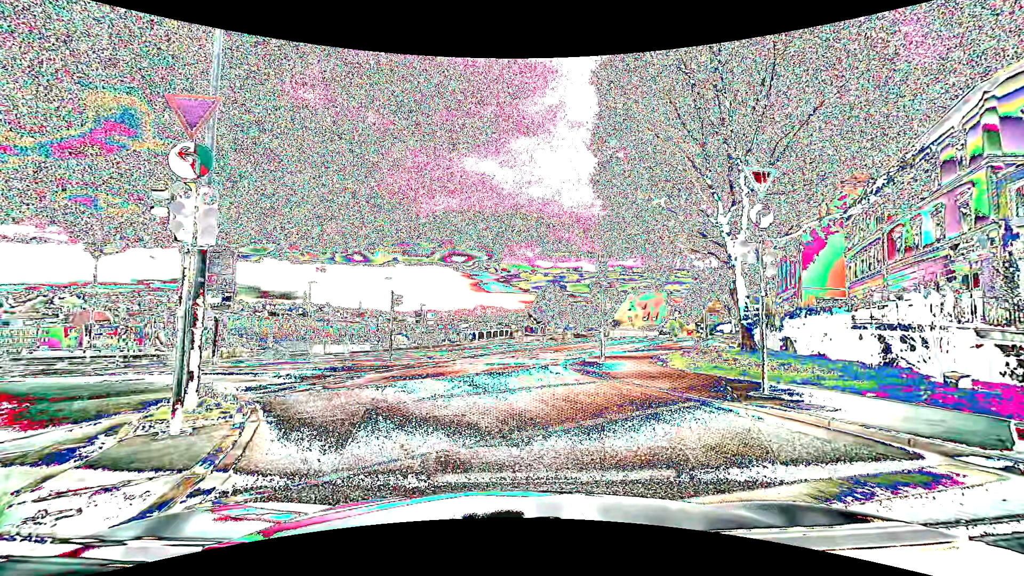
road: primary_link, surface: asphalt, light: Day
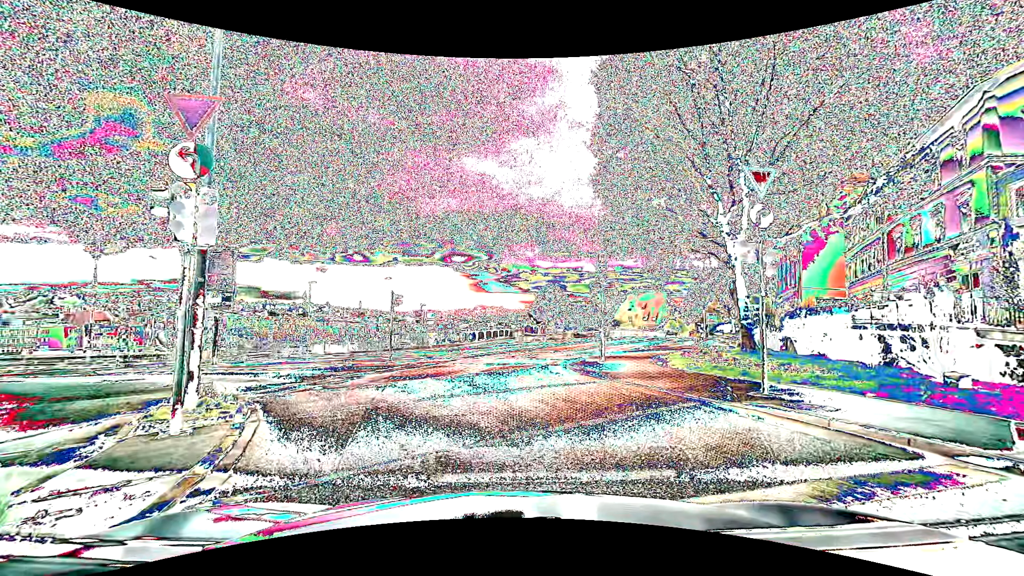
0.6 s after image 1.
(0.0, 0.0) m; 0°
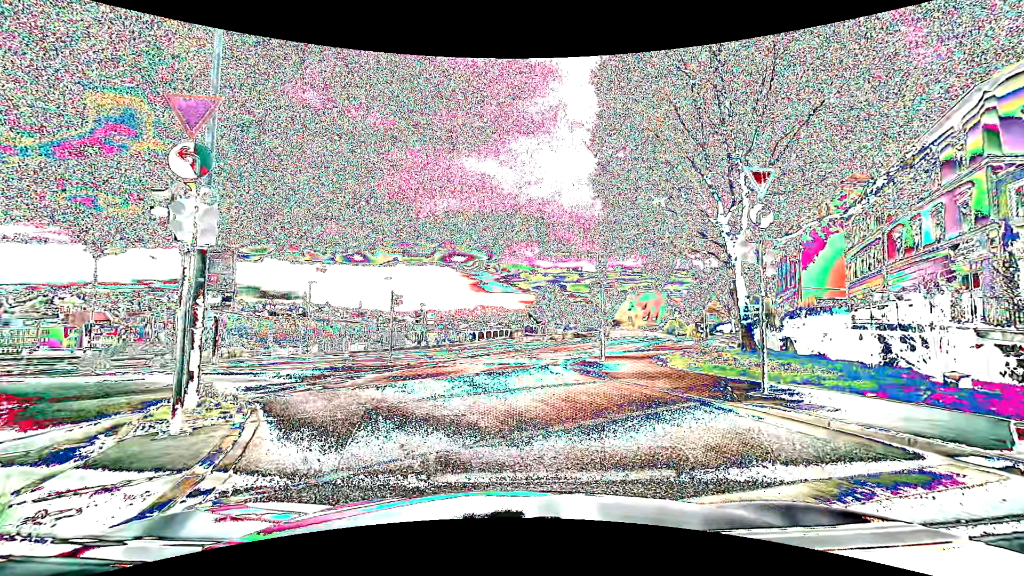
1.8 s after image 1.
(0.0, 0.0) m; 0°
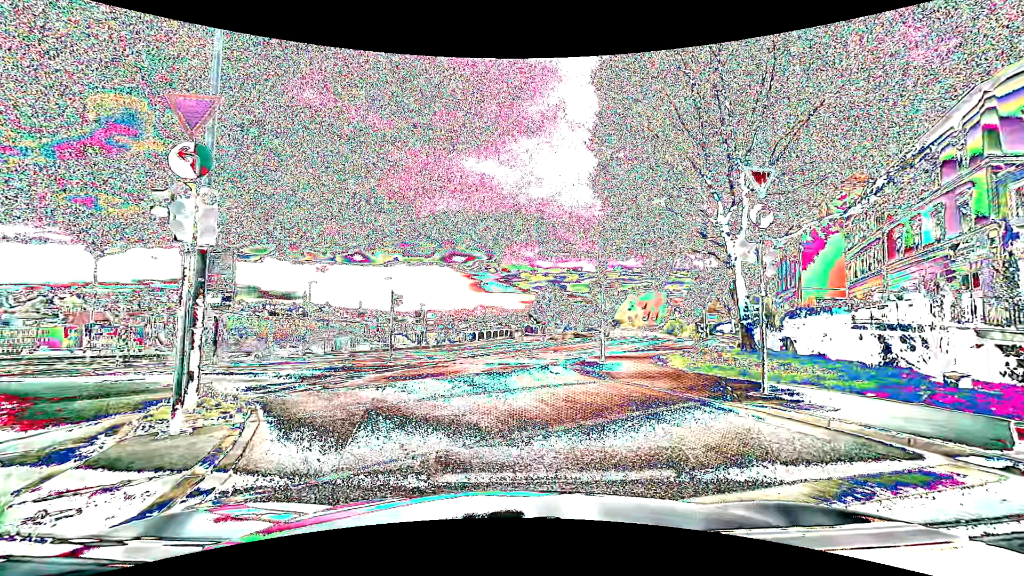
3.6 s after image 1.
(0.0, 0.0) m; 0°
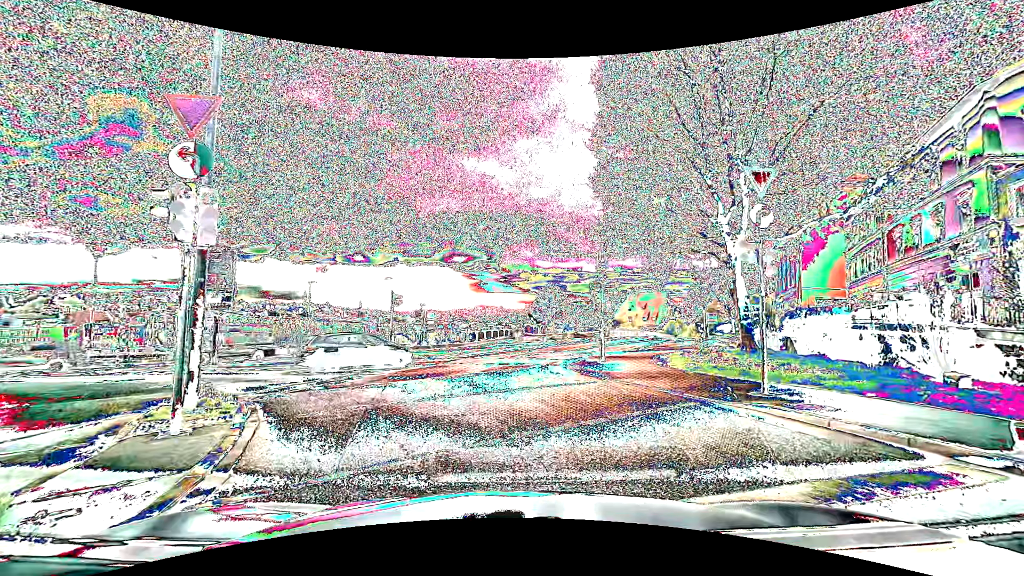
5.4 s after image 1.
(0.0, 0.0) m; 0°
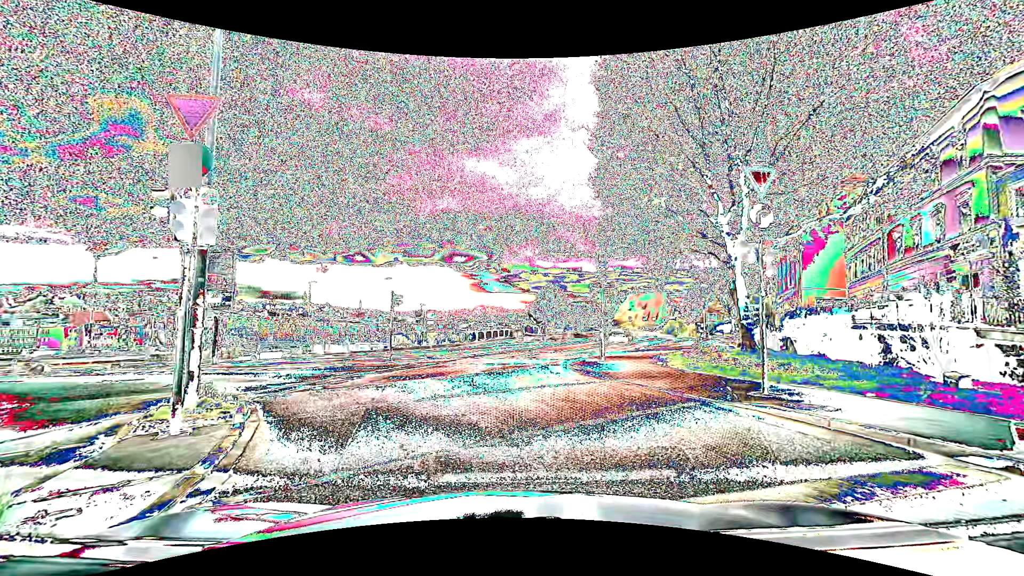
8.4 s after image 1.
(0.0, 0.0) m; 0°
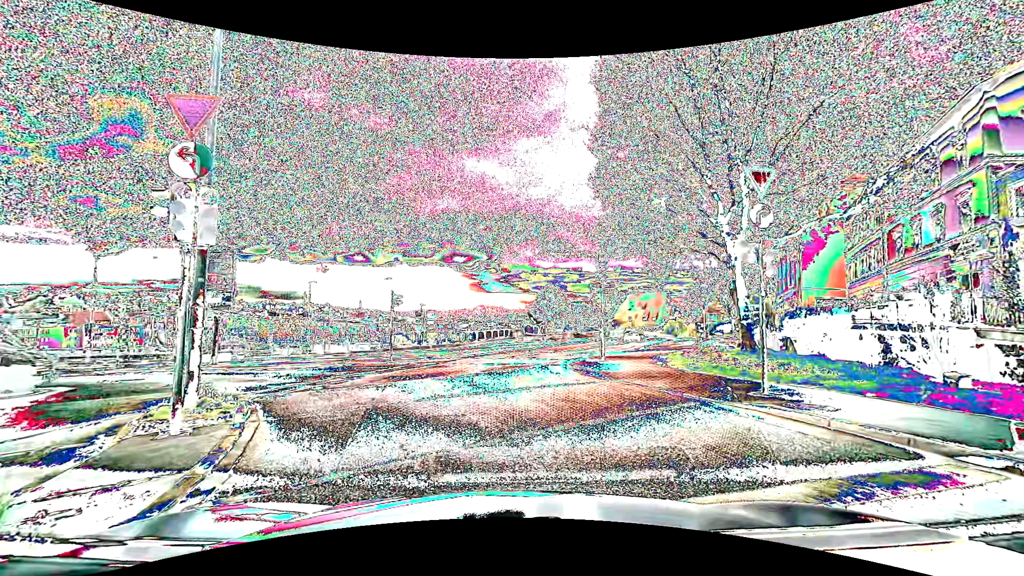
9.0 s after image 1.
(0.0, 0.0) m; 0°
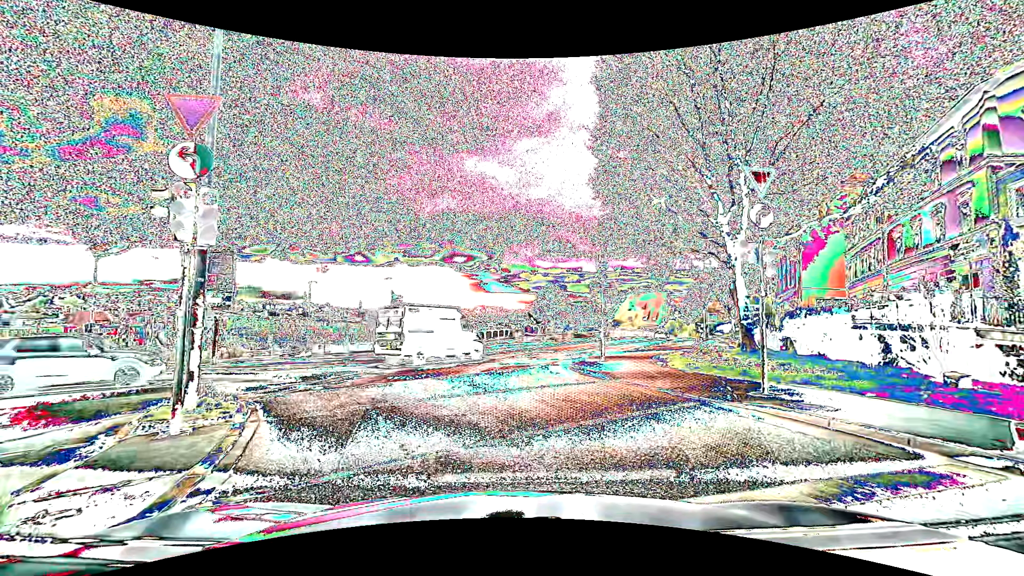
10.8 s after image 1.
(0.0, 0.0) m; 0°
